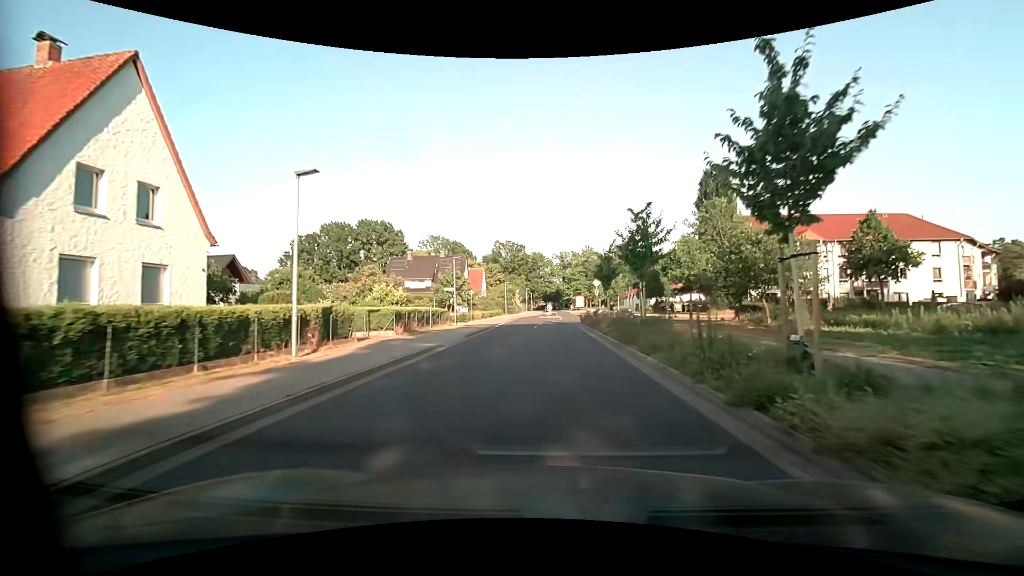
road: unclassified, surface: asphalt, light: Day
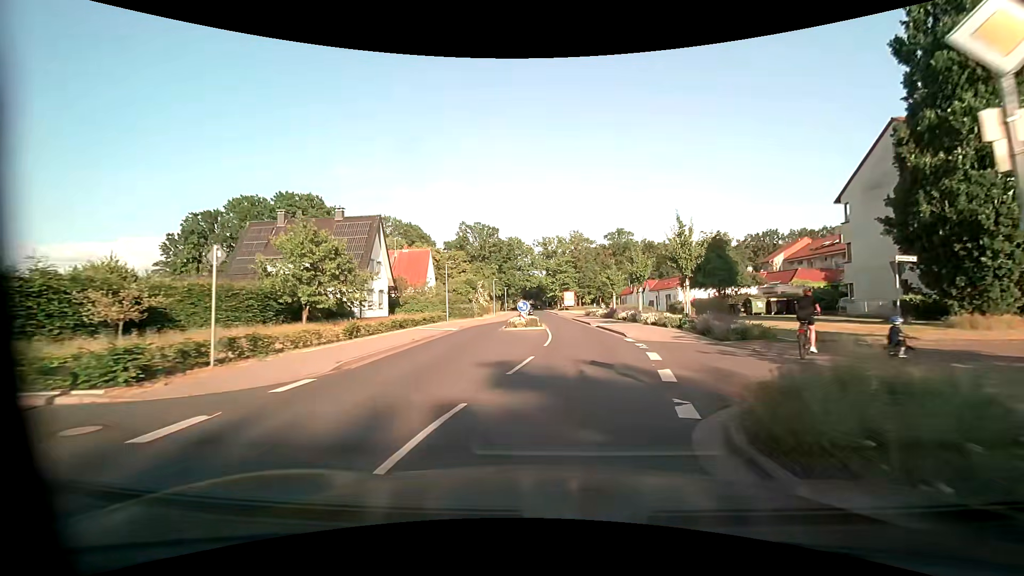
(+0.8, +33.3) m; +2°
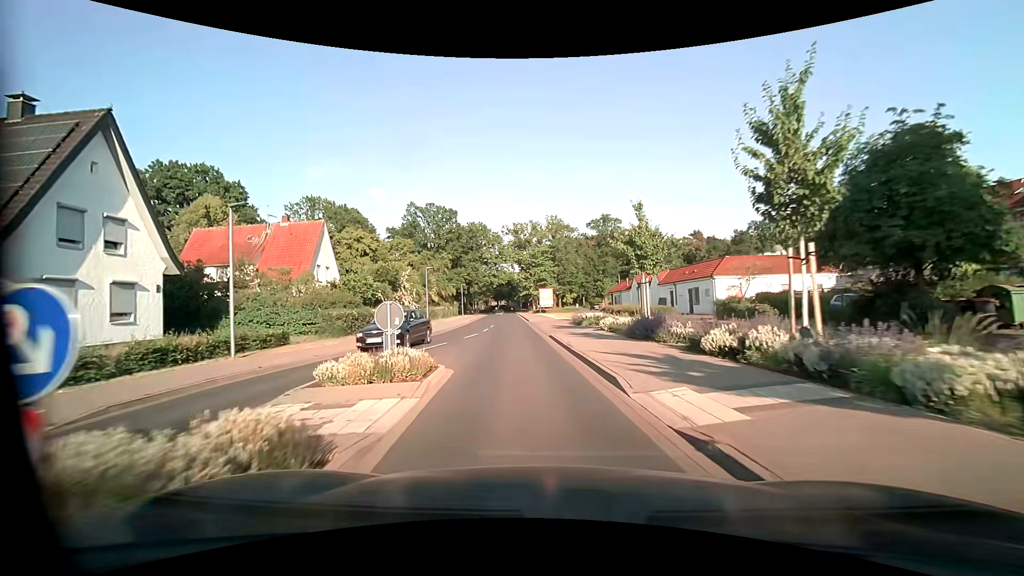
(+1.4, +24.9) m; +3°
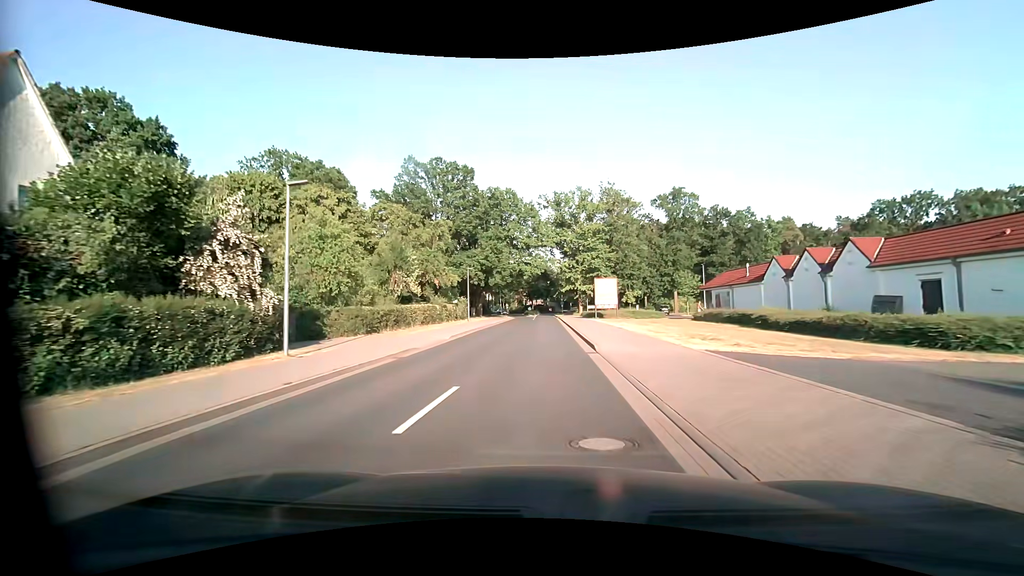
(-1.7, +29.6) m; -4°
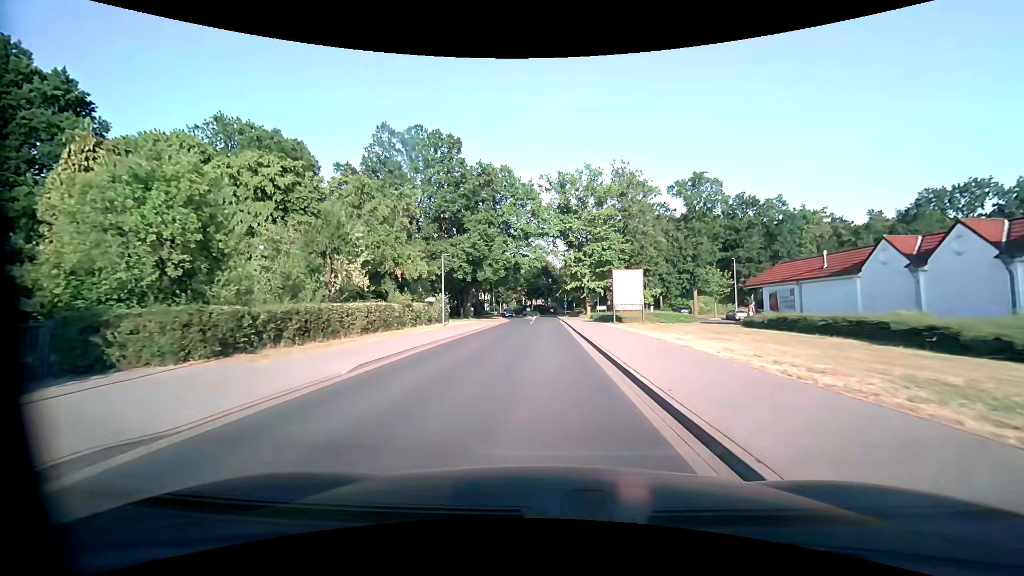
(0.0, +12.1) m; 0°
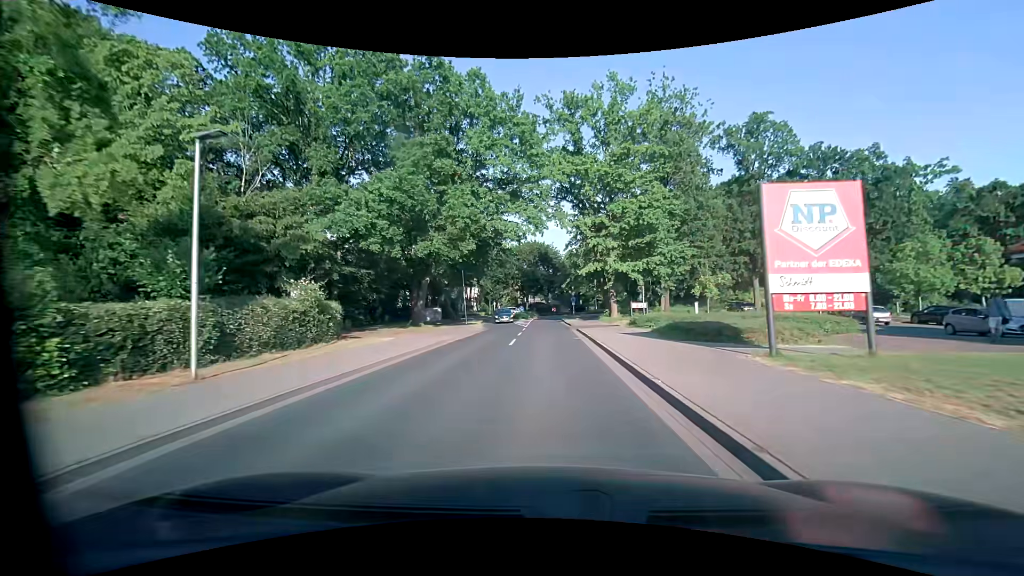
(+0.2, +24.7) m; 0°
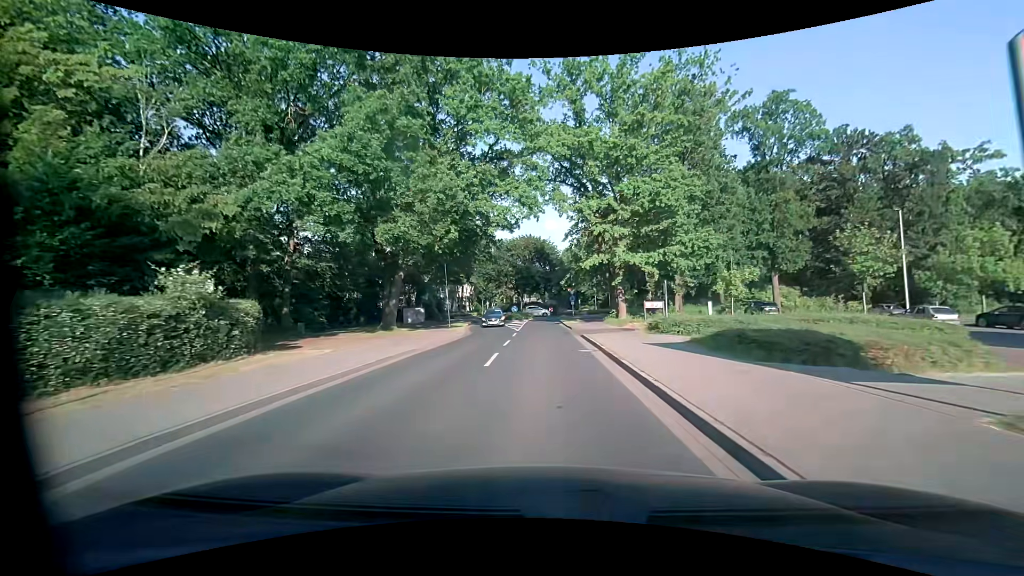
(0.0, +6.2) m; 0°
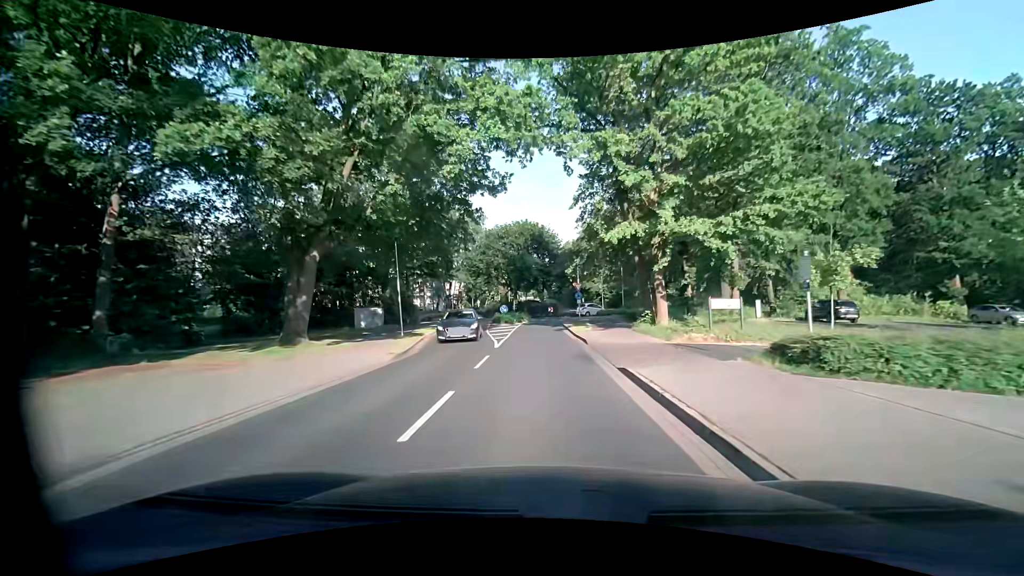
(+0.1, +12.1) m; 0°
